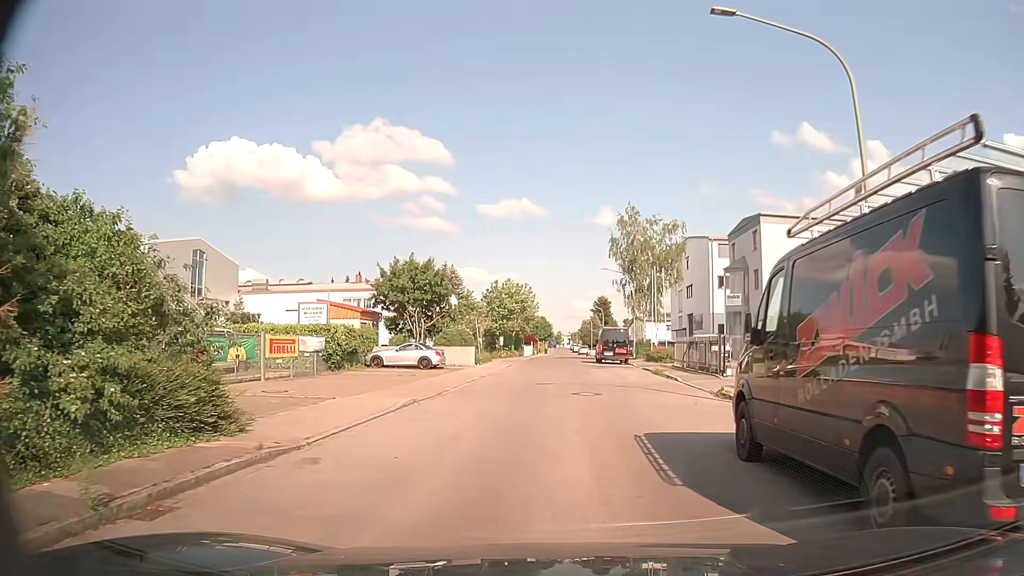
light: Day
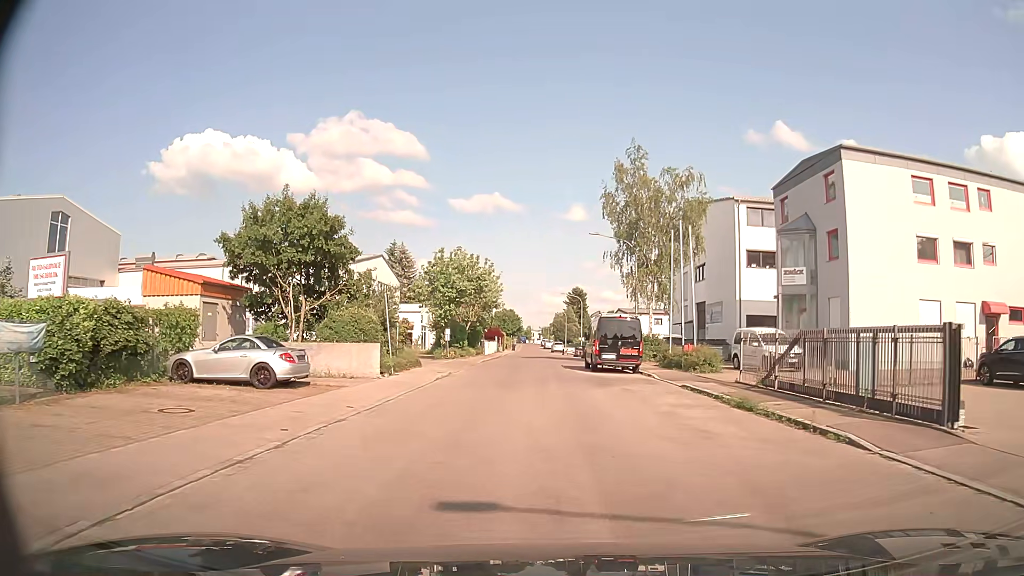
(+0.4, +17.1) m; +3°
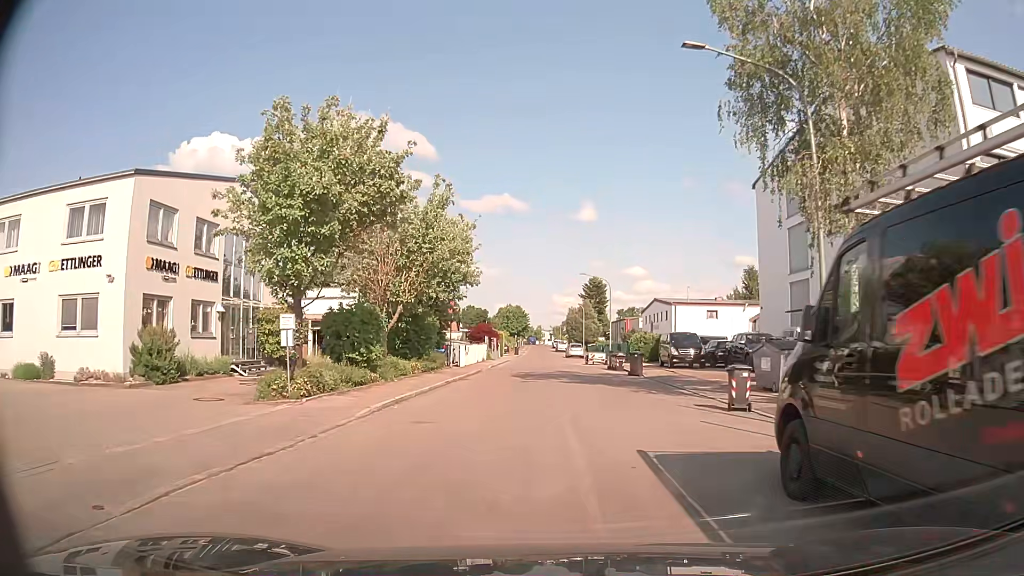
(-0.3, +26.6) m; -1°
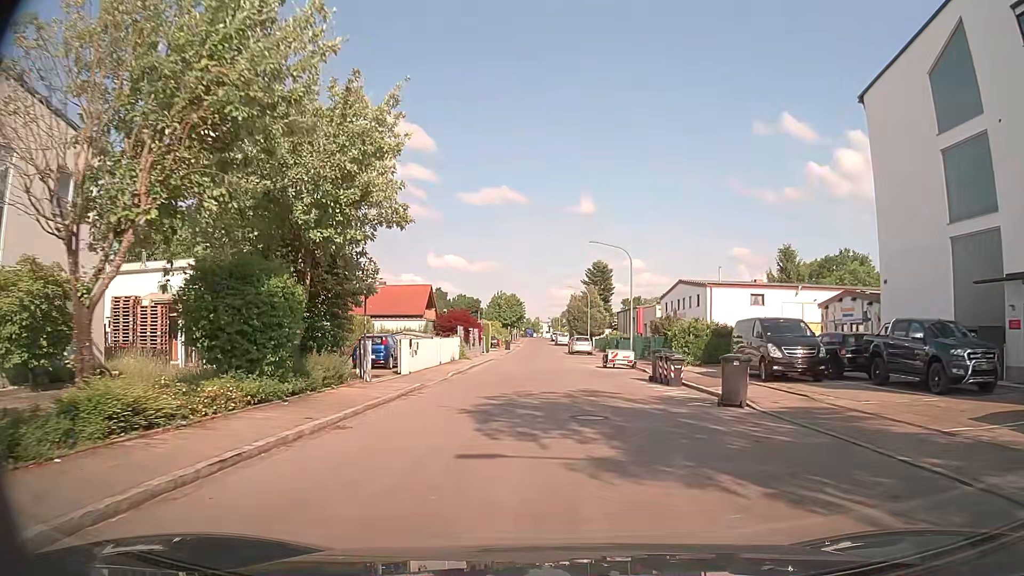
(0.0, +16.1) m; 0°
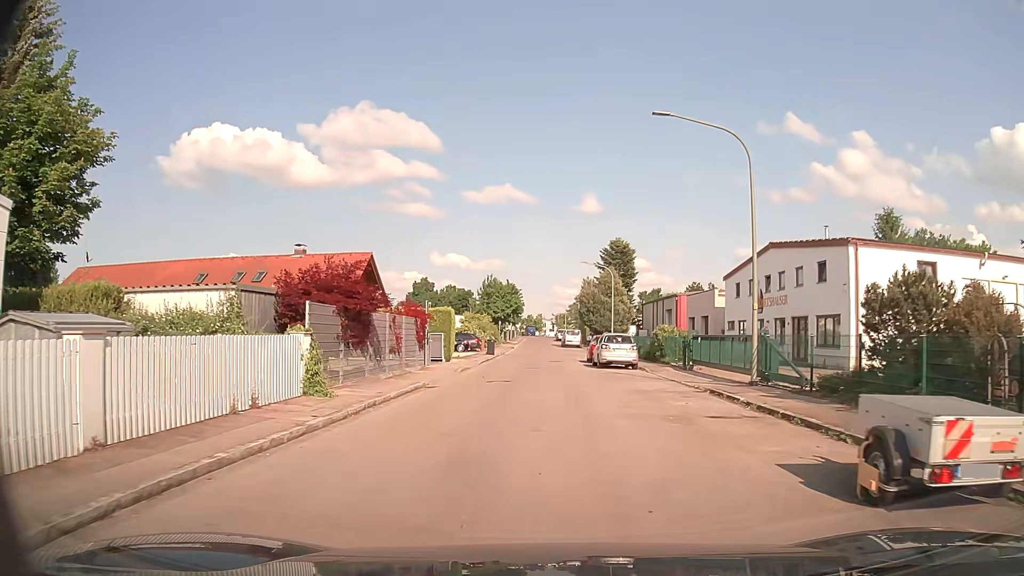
(-0.2, +25.9) m; 0°
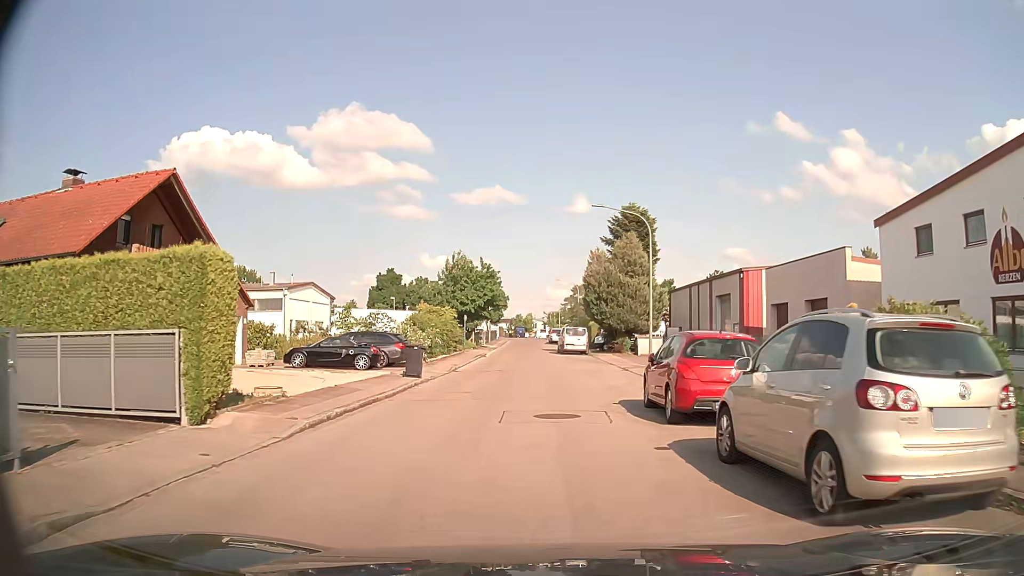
(+0.2, +25.0) m; +1°
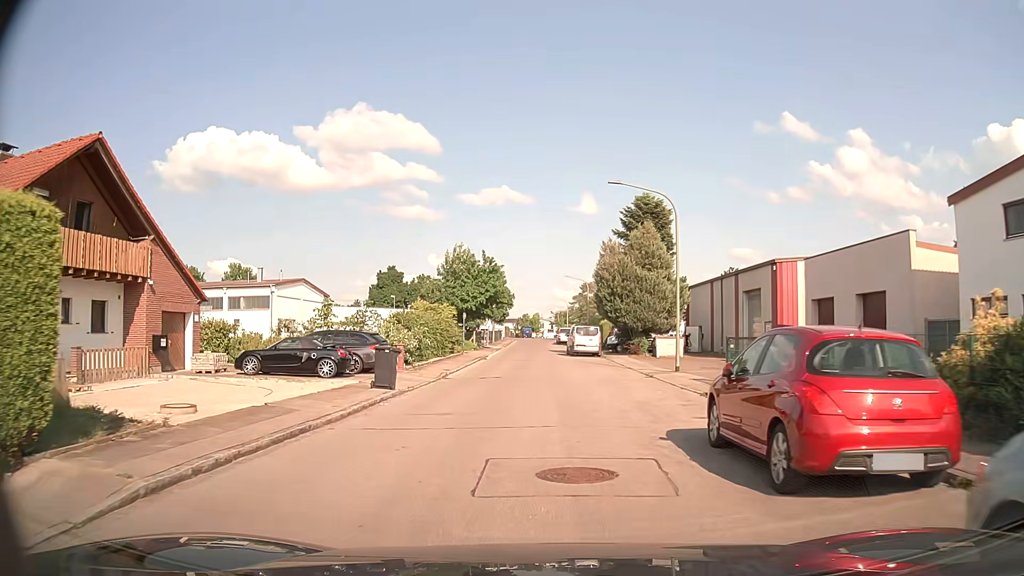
(-0.1, +4.9) m; -2°
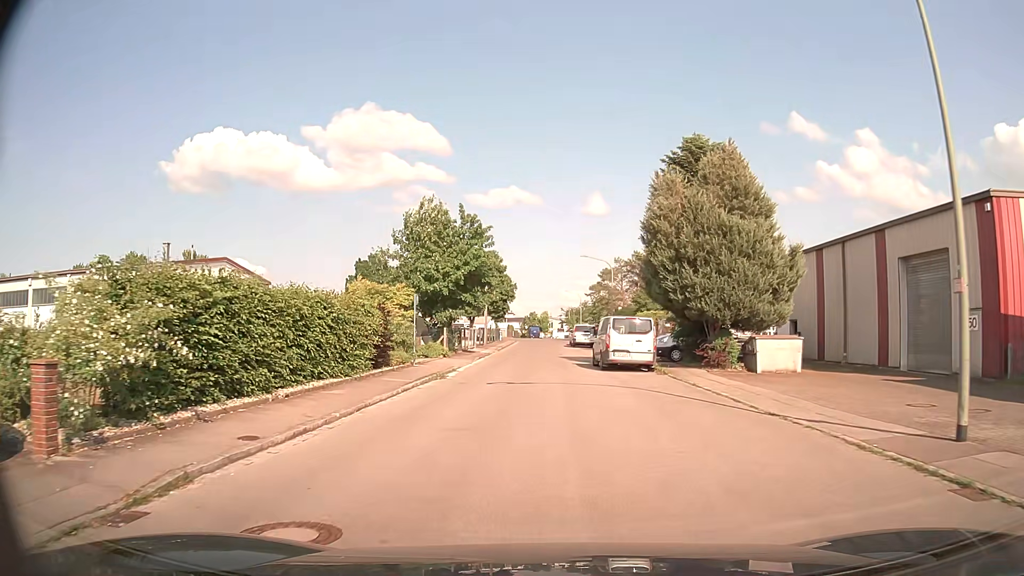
(+0.1, +19.2) m; 0°
